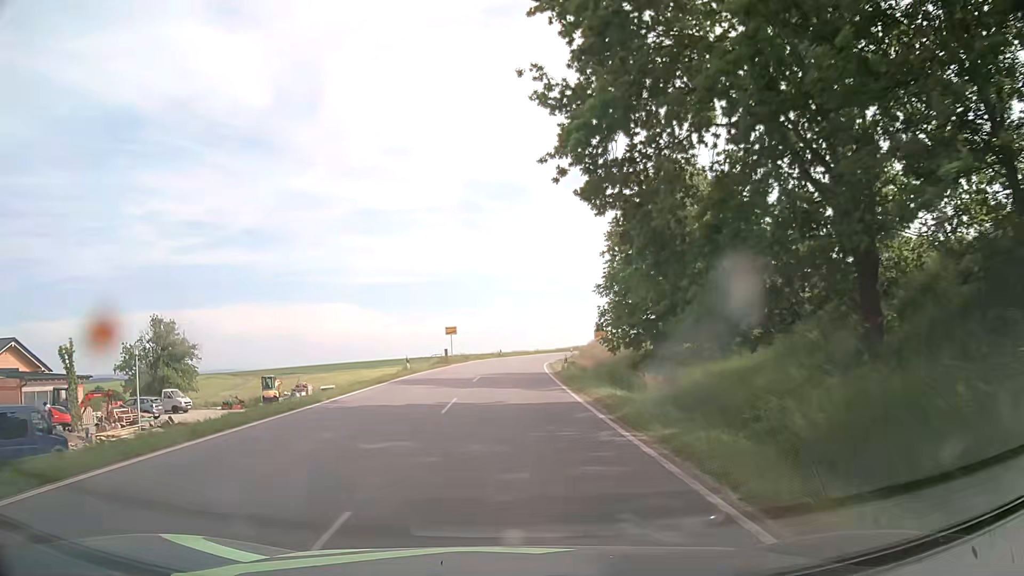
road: tertiary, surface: asphalt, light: Day
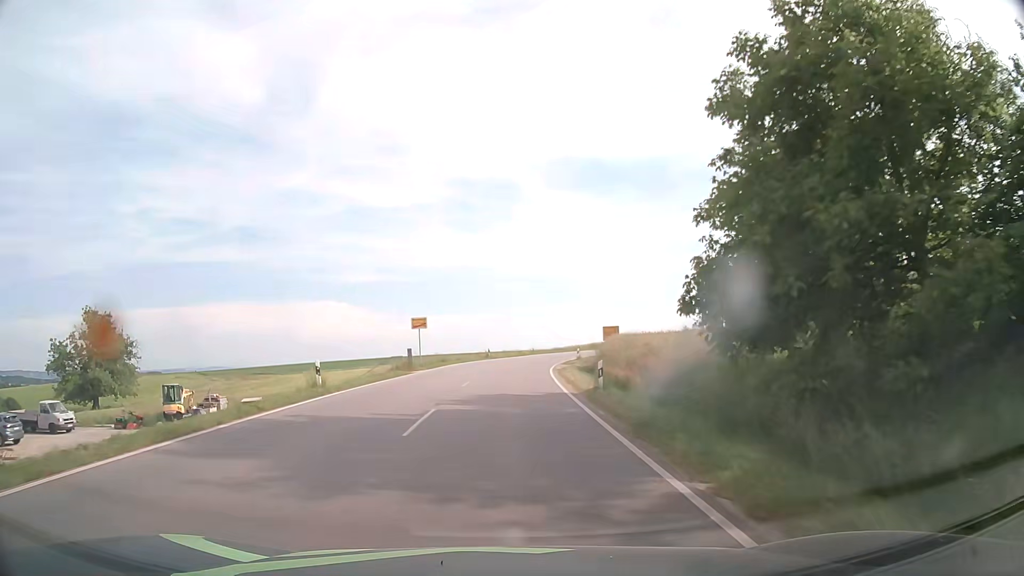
(0.0, +15.4) m; 0°
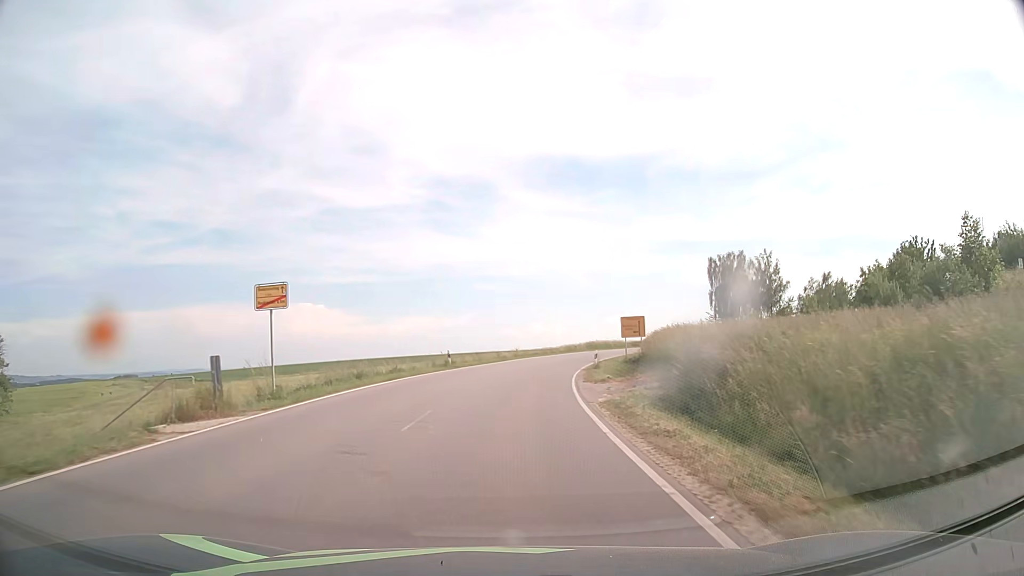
(+0.4, +23.2) m; +2°
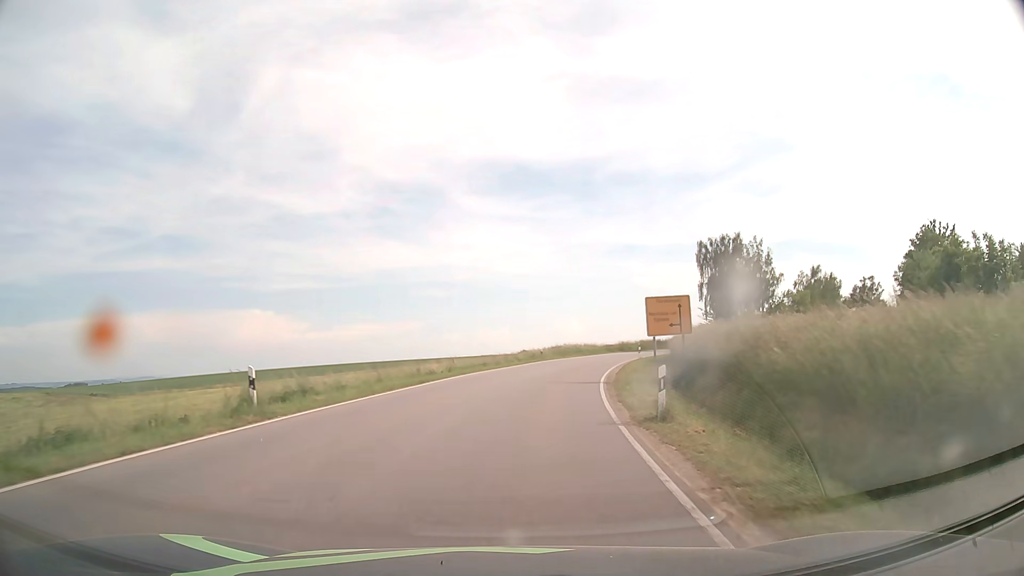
(+0.8, +23.3) m; +4°
(0, +10) (+1, +20) (+2, +30) (+4, +40) (+7, +49) (+10, +59) (+13, +68) (+17, +78) (+21, +87) (+26, +96) m
